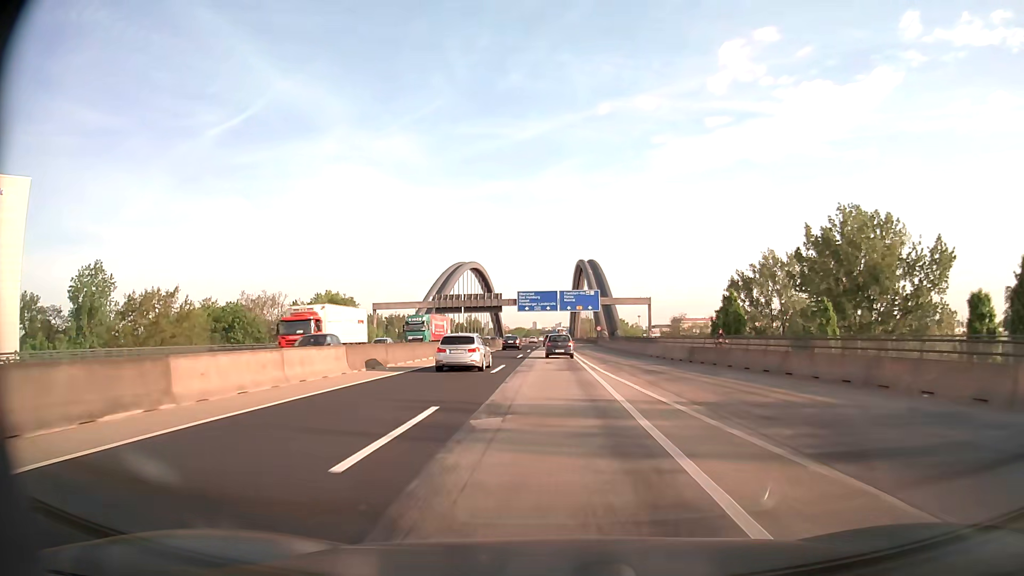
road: motorway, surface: asphalt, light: Day
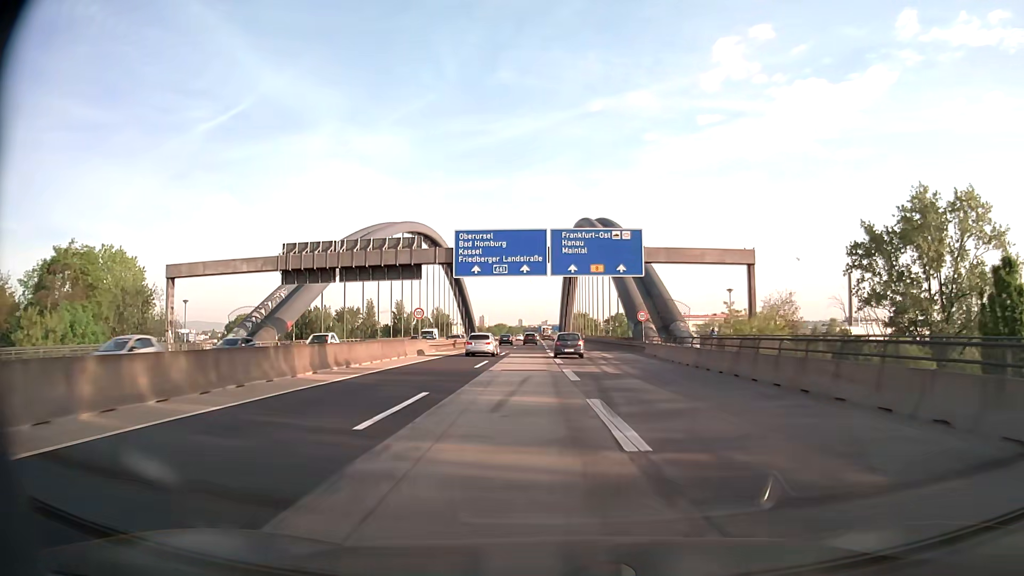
(+0.1, +68.9) m; +1°
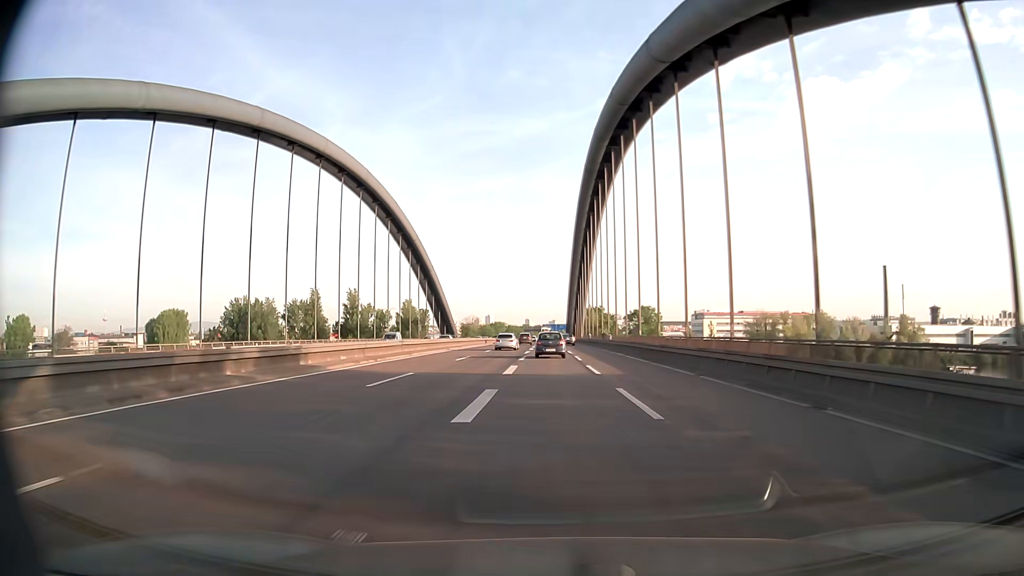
(+0.6, +69.3) m; -1°
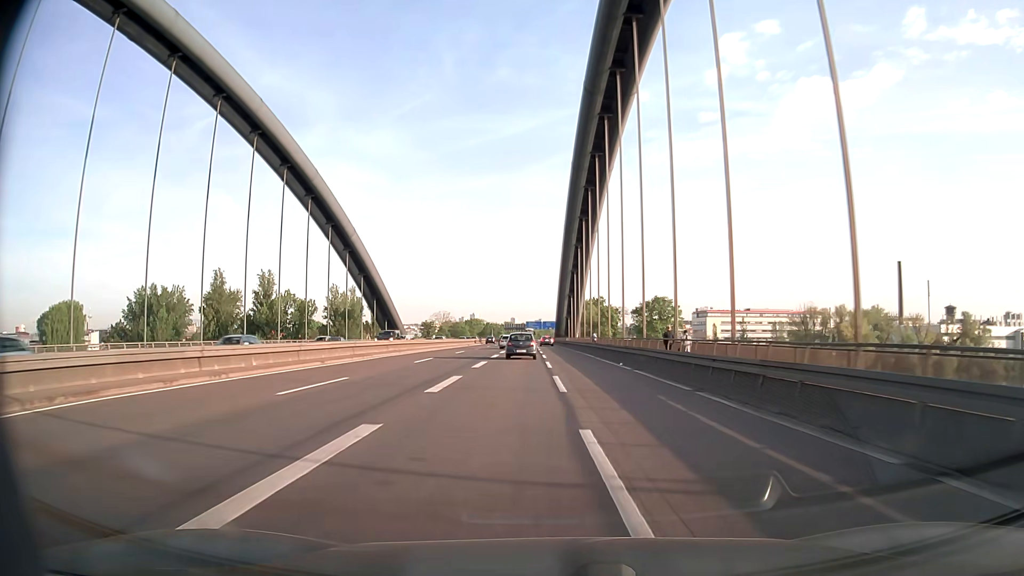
(+0.7, +55.7) m; +2°
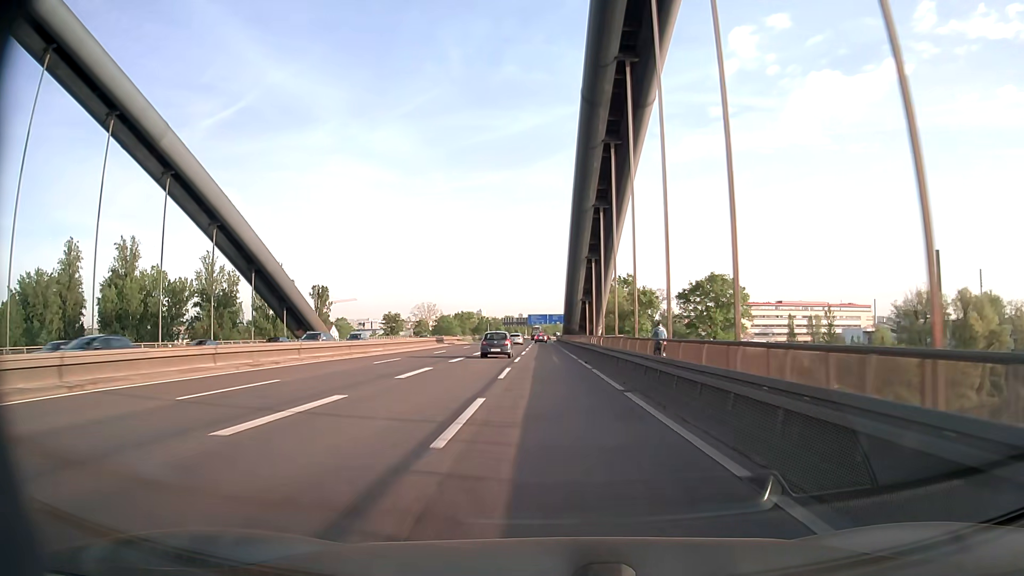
(+0.1, +56.1) m; -1°
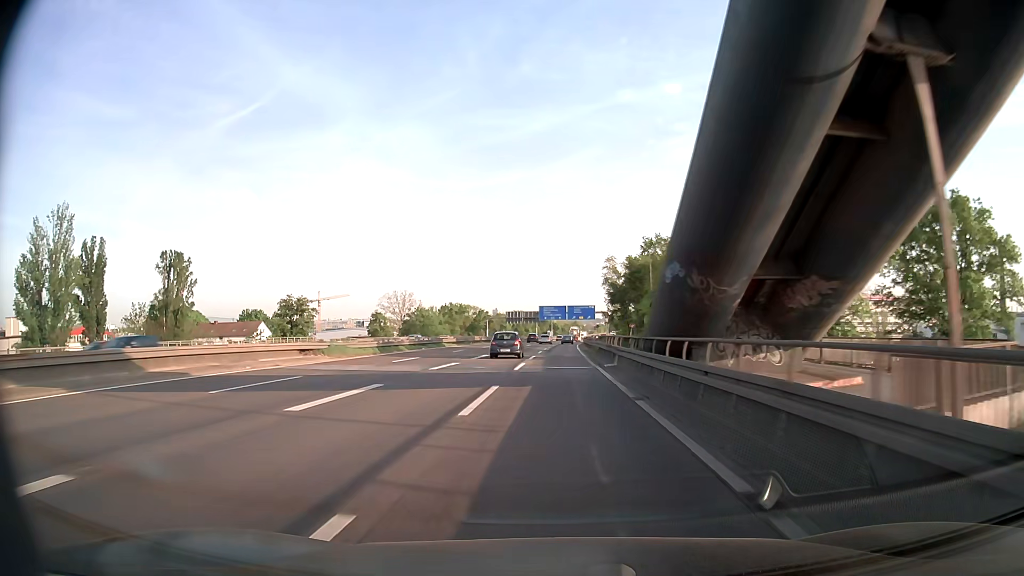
(-1.2, +70.8) m; -2°
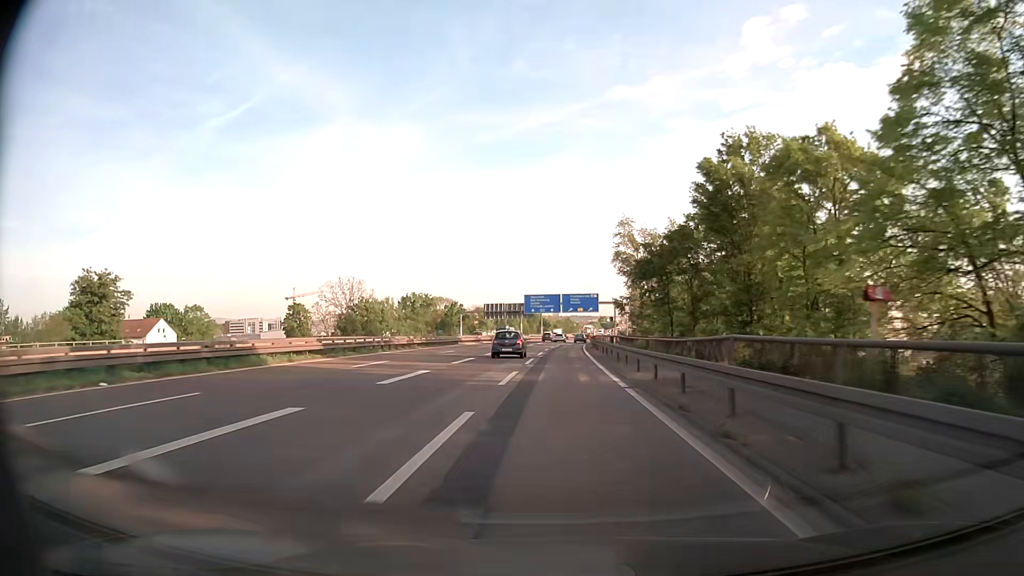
(+0.2, +42.8) m; +1°
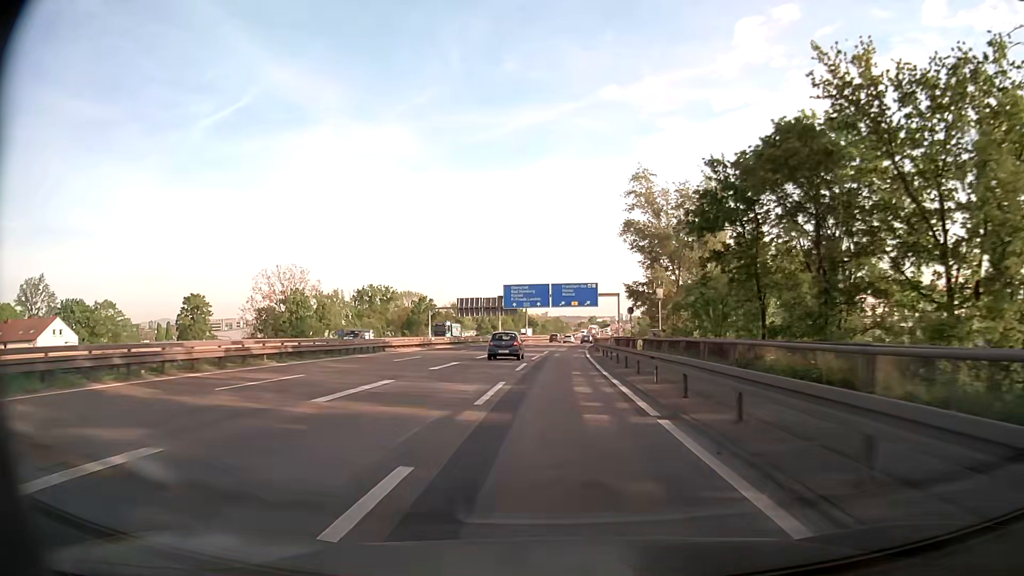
(+0.3, +28.7) m; +1°
(0, +10) (0, +20) (0, +30) (+1, +40) (+1, +50) (+2, +60) (+2, +70) (+3, +80) (+3, +90) (+4, +100) m
